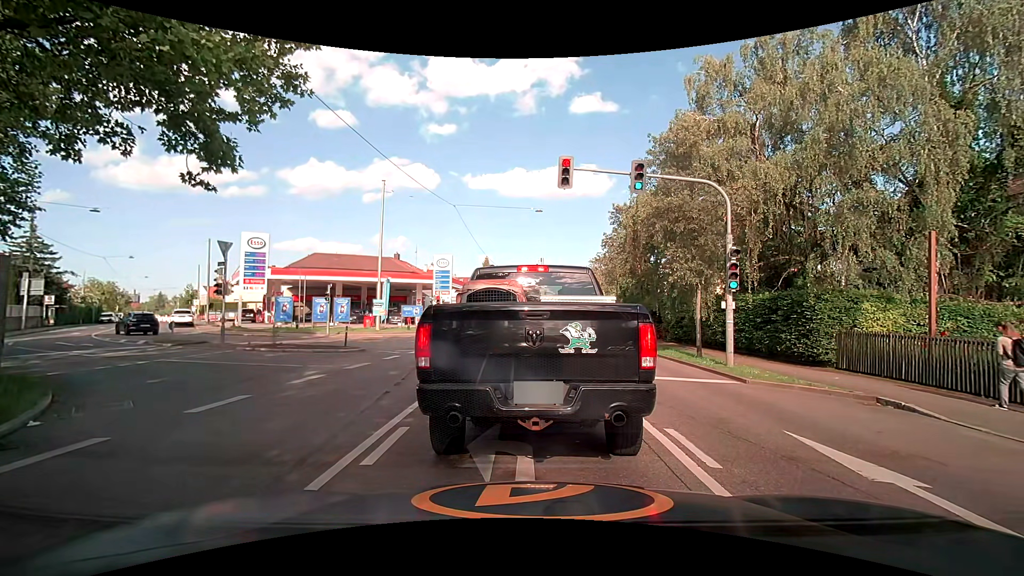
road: secondary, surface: asphalt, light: Day
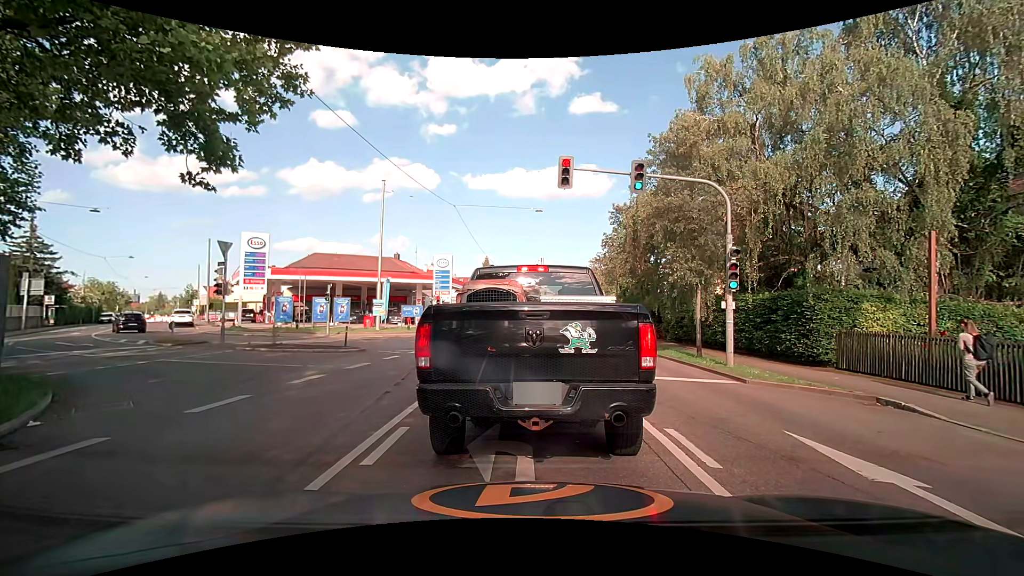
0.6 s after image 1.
(0.0, 0.0) m; 0°
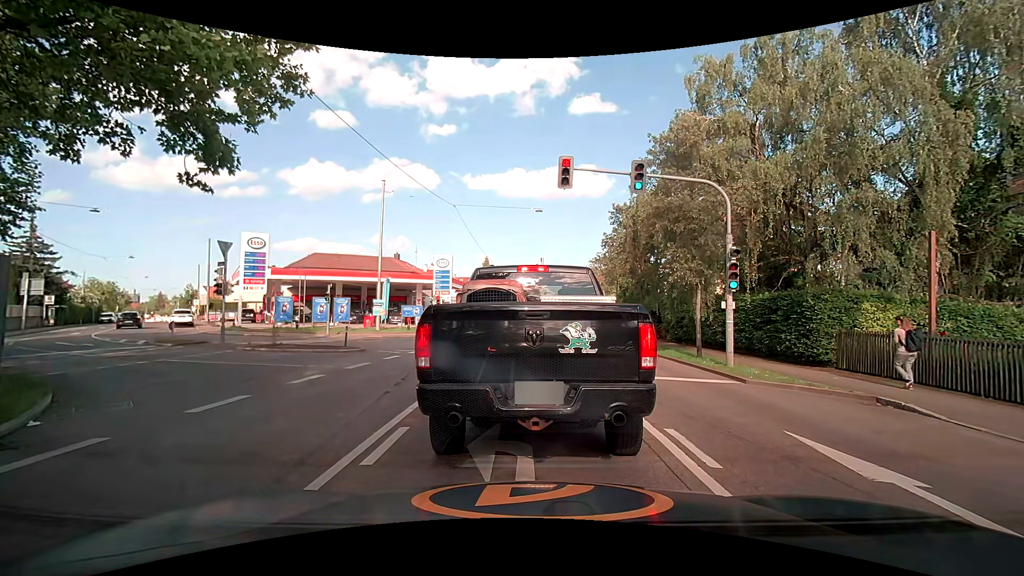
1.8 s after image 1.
(0.0, 0.0) m; 0°
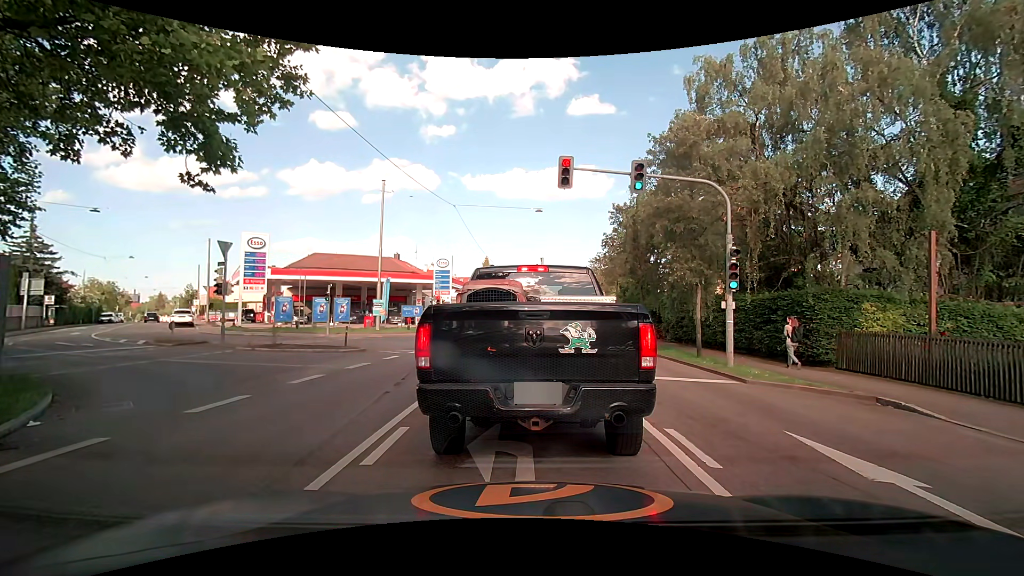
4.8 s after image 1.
(0.0, 0.0) m; 0°
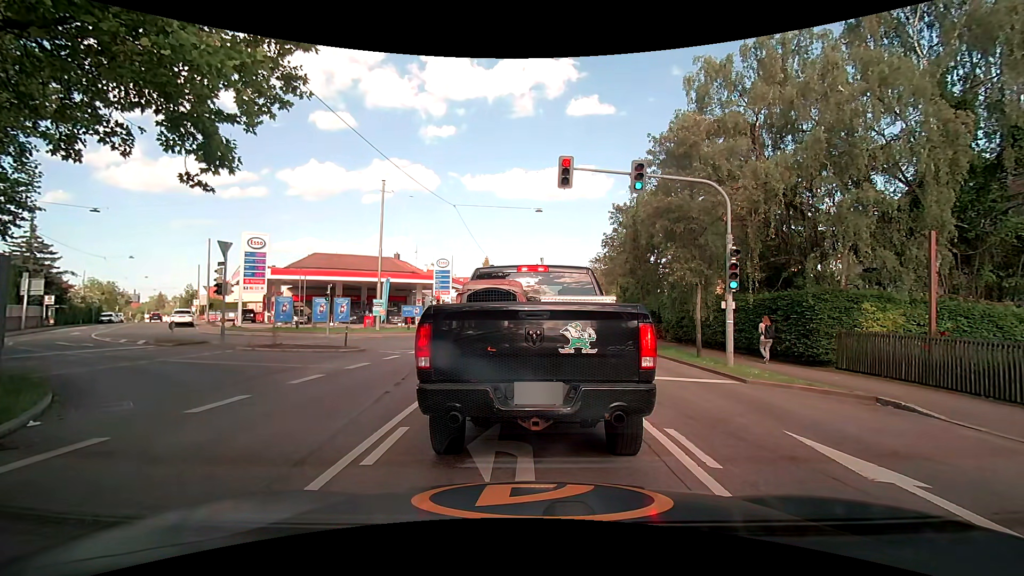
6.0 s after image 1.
(0.0, 0.0) m; 0°
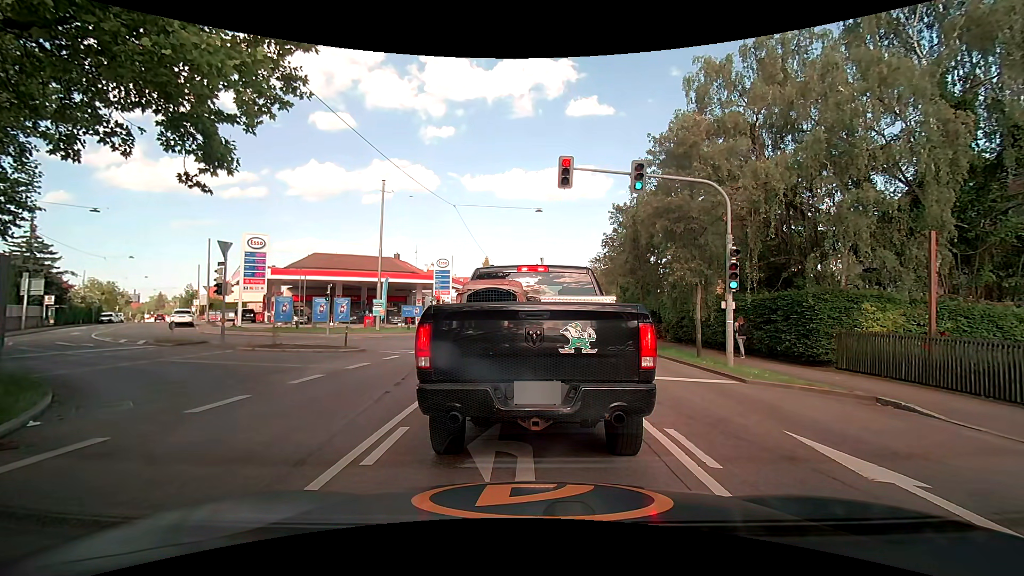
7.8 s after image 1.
(0.0, 0.0) m; 0°
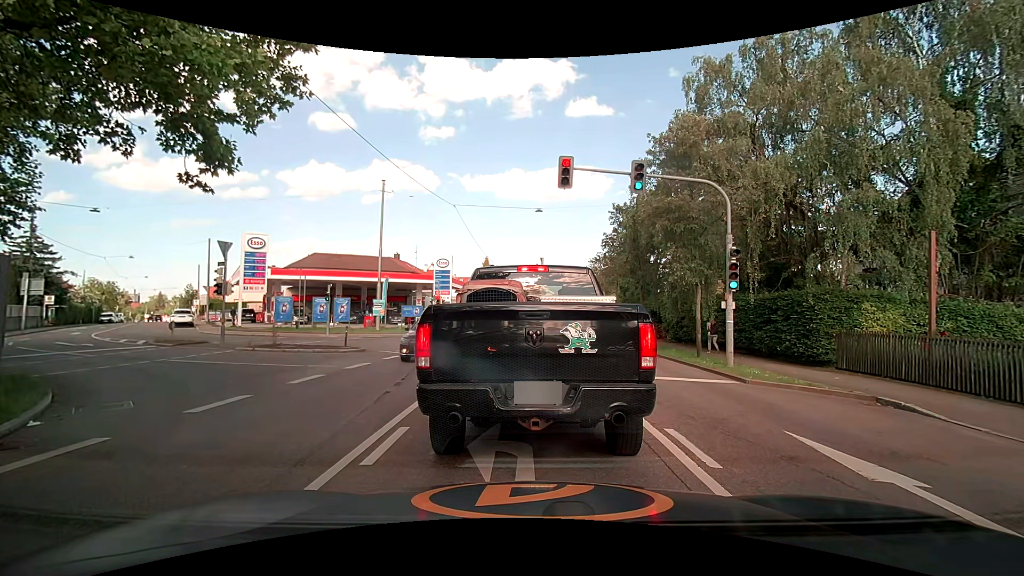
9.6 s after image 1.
(0.0, 0.0) m; 0°
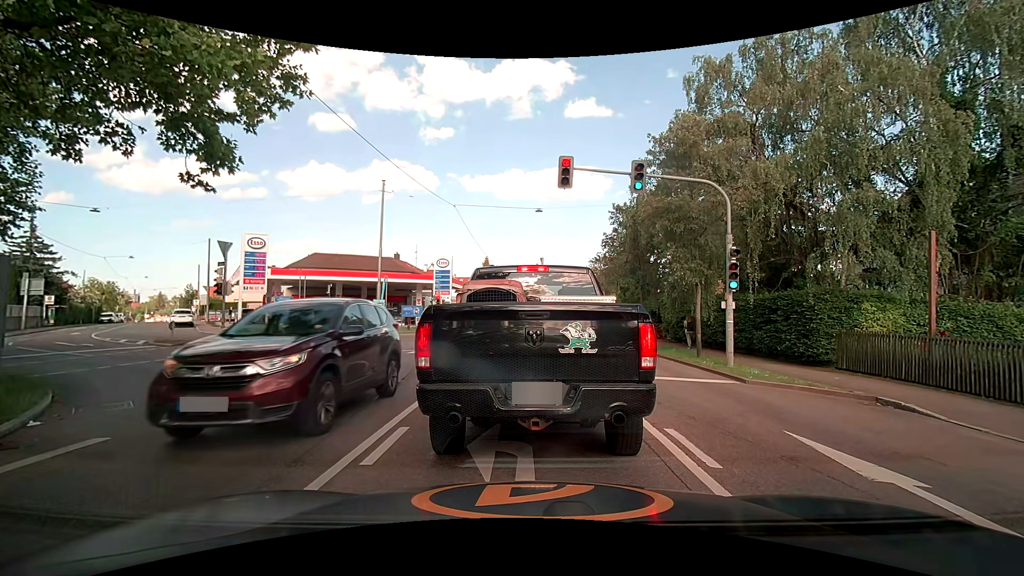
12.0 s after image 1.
(0.0, 0.0) m; 0°
